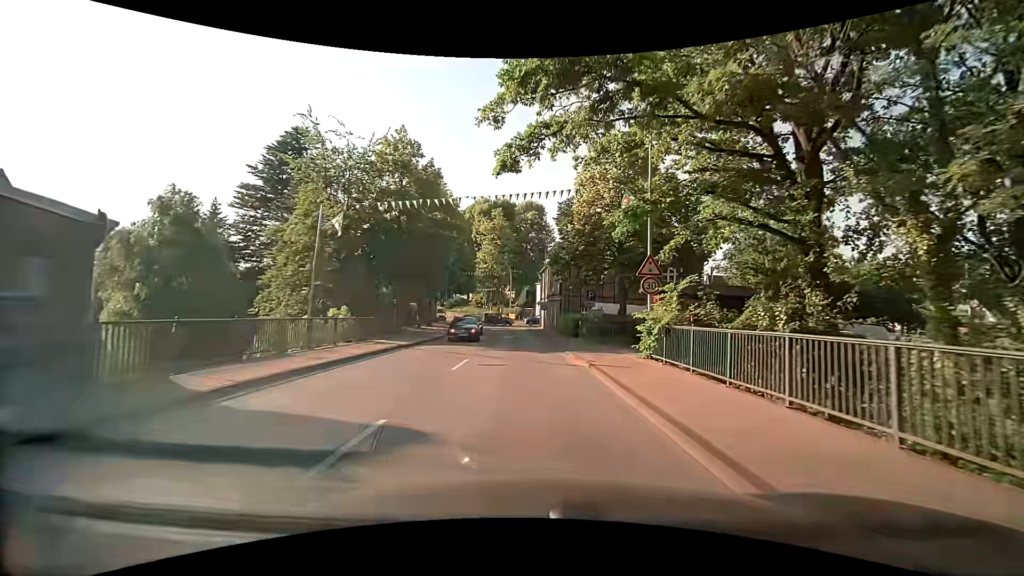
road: secondary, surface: asphalt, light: Day
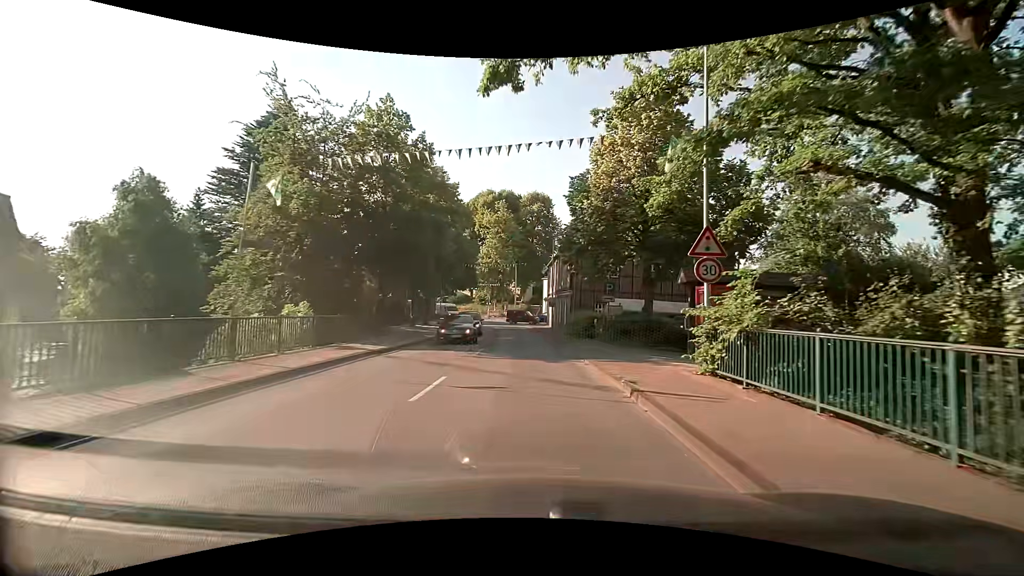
(-0.1, +4.8) m; -1°
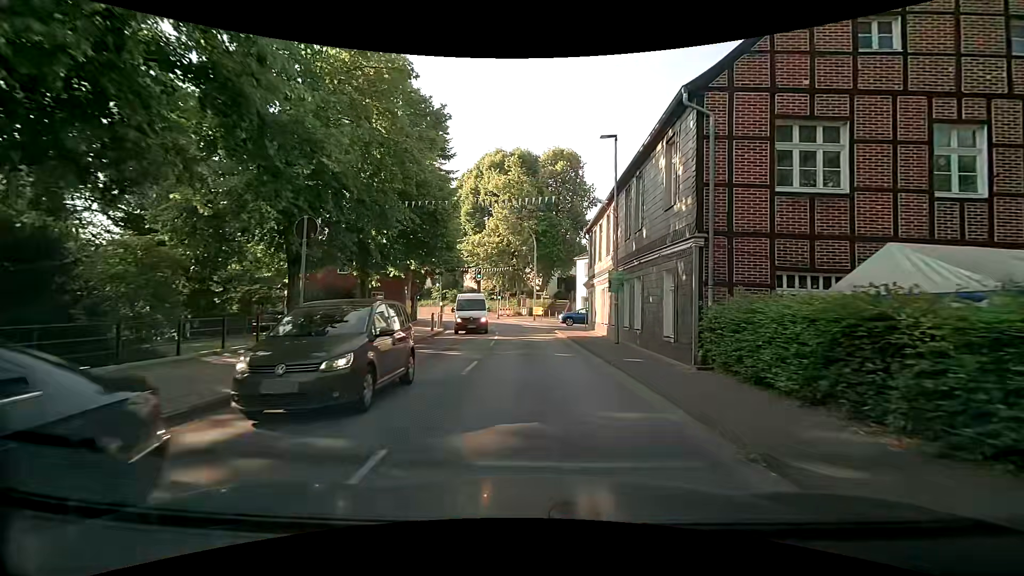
(-0.5, +23.9) m; -2°
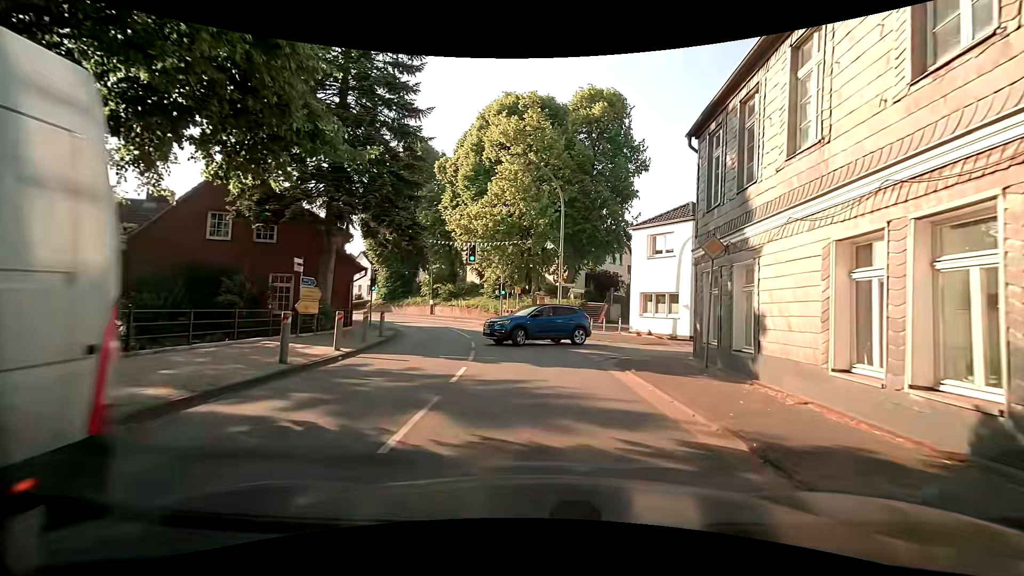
(-0.3, +19.8) m; -3°
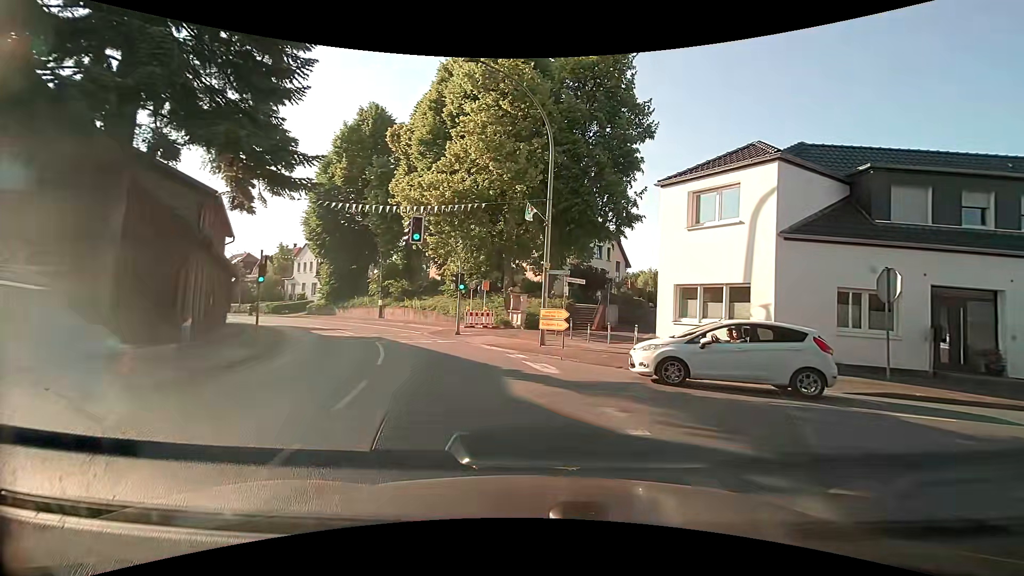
(+0.3, +11.0) m; +2°
